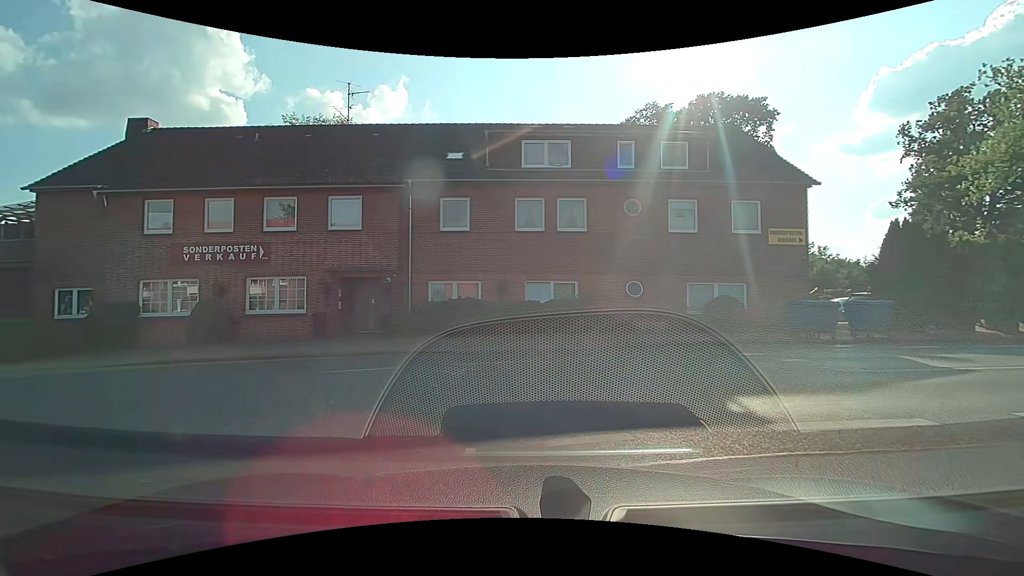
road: tertiary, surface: asphalt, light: Day
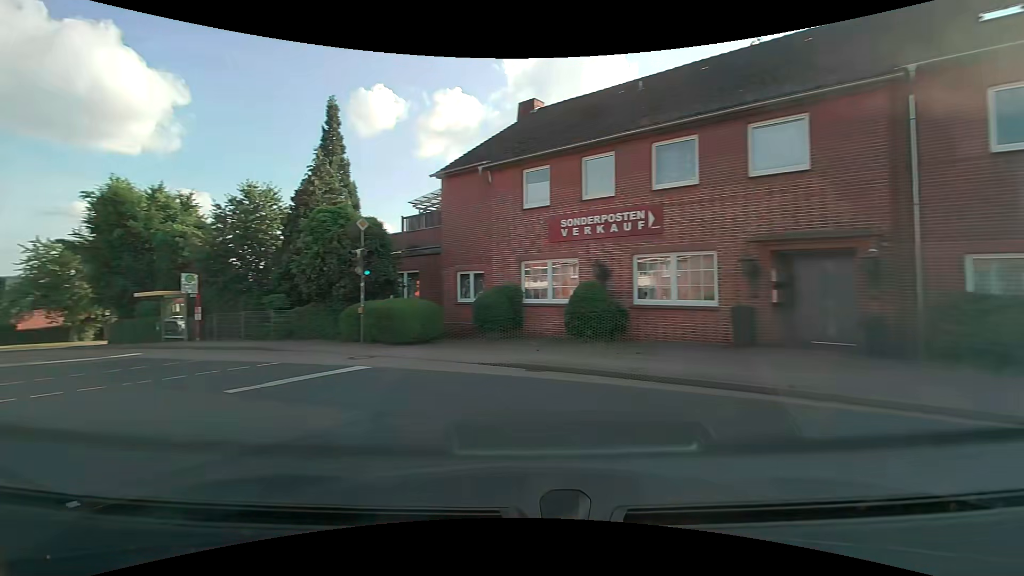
(-2.4, +7.7) m; -39°
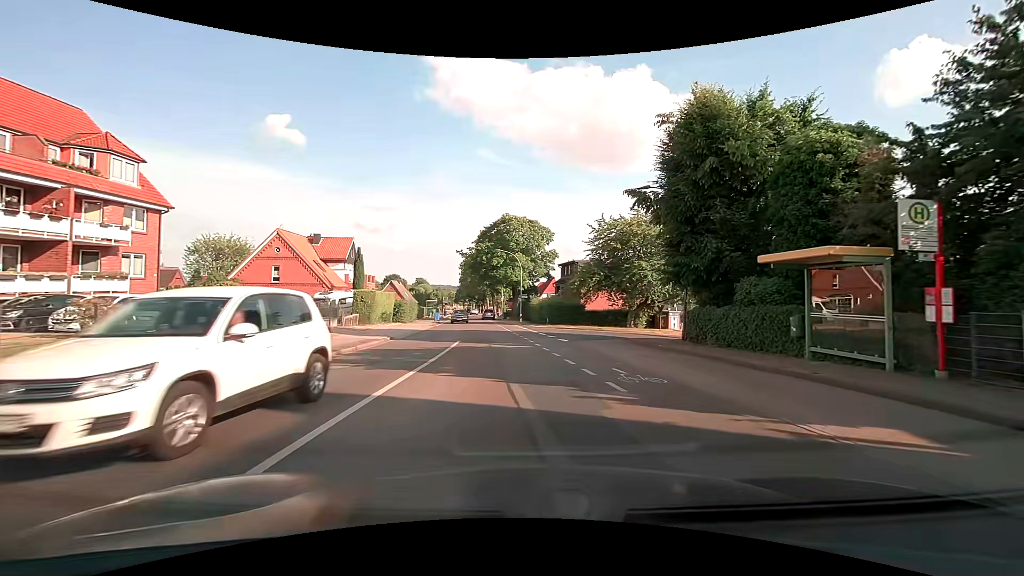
(-12.9, +14.0) m; -55°
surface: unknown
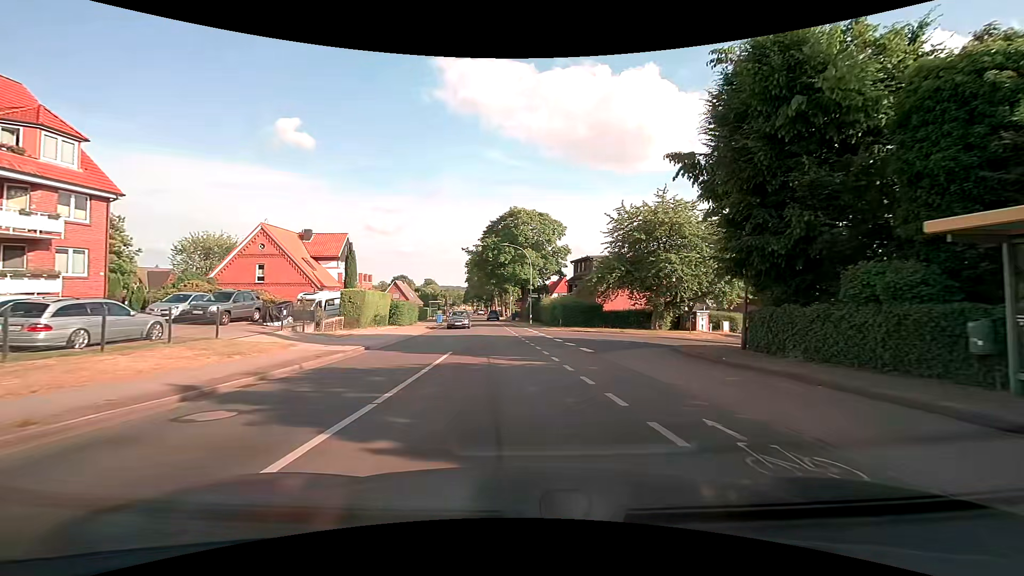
(-0.1, +5.3) m; -1°
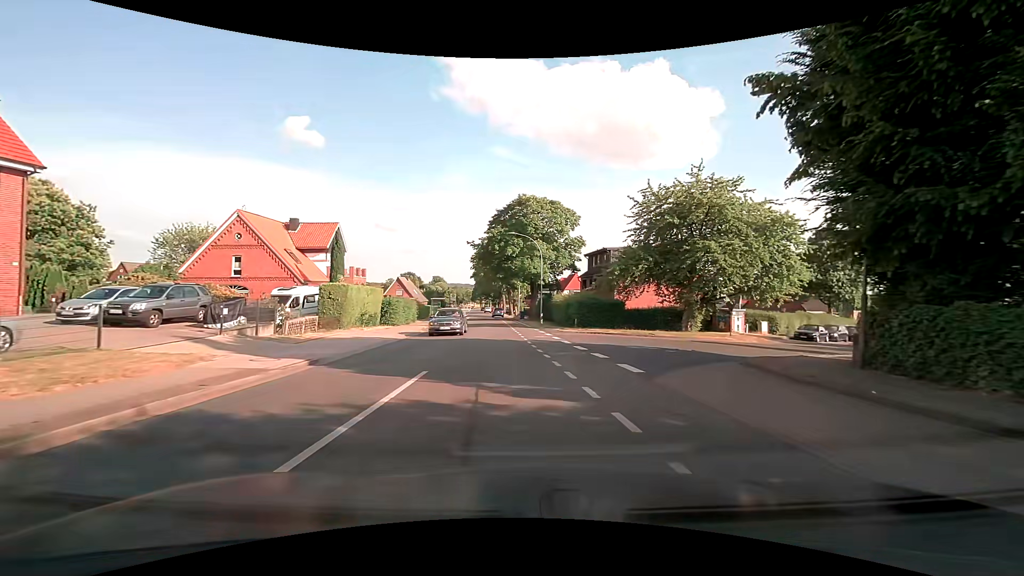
(-0.1, +5.7) m; -1°
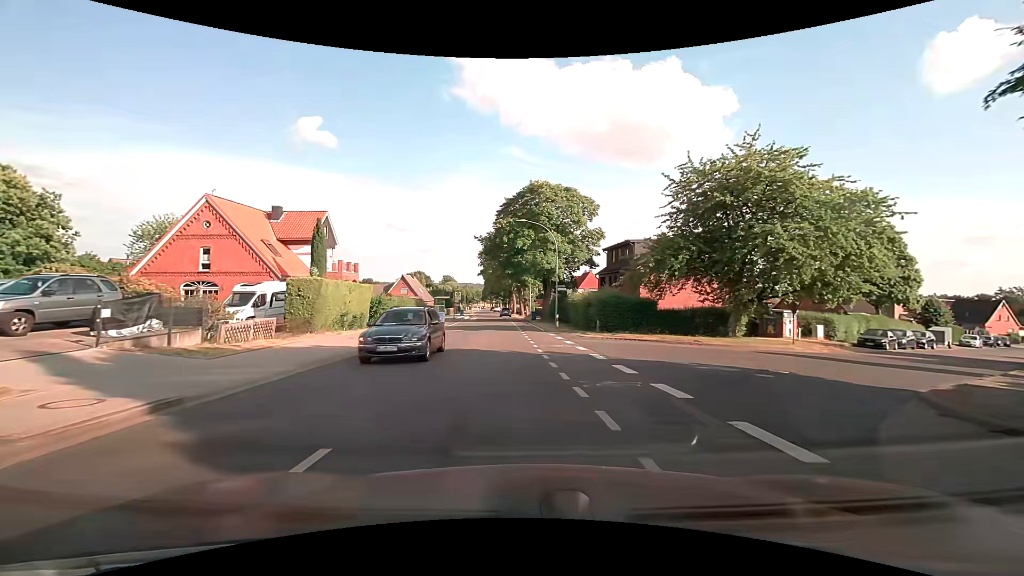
(-0.1, +6.0) m; -1°
